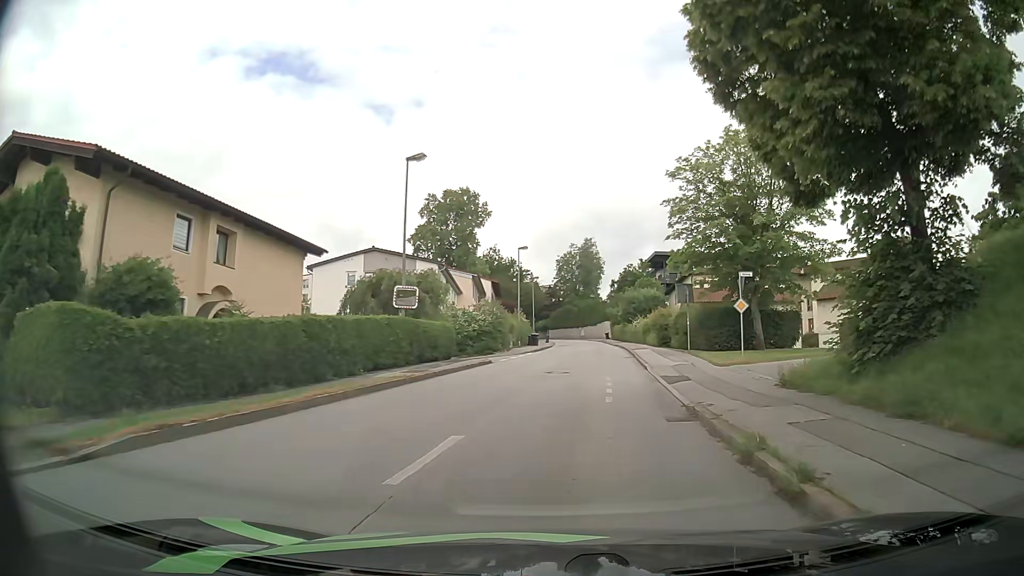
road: residential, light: Day
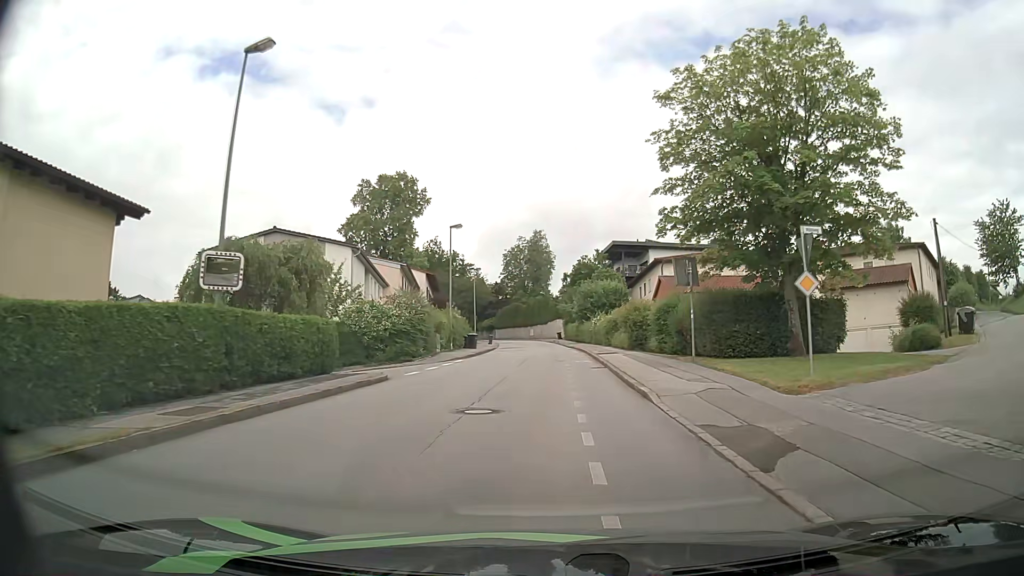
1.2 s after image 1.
(+0.5, +11.2) m; +4°
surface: asphalt
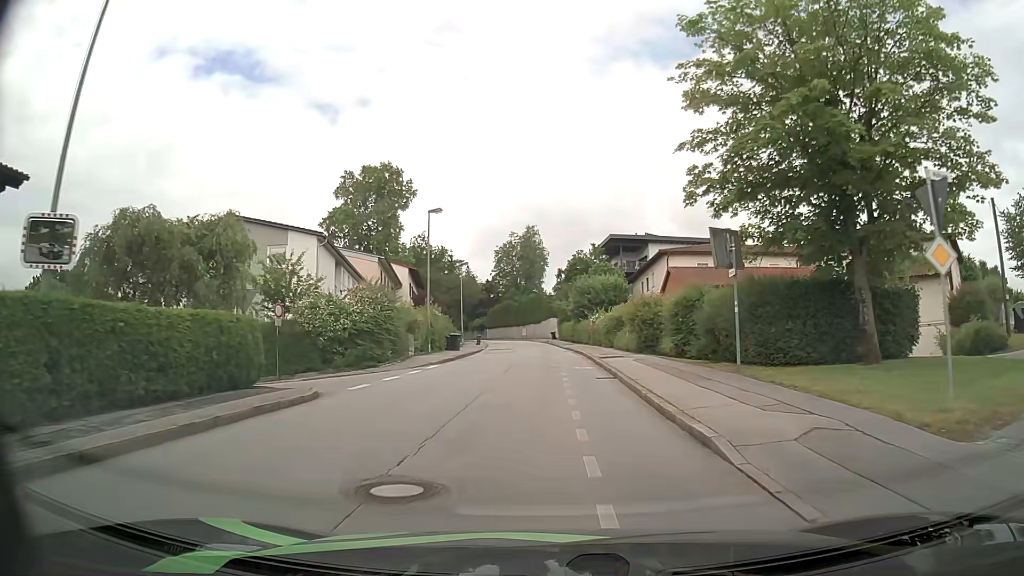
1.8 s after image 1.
(+0.1, +5.7) m; +1°
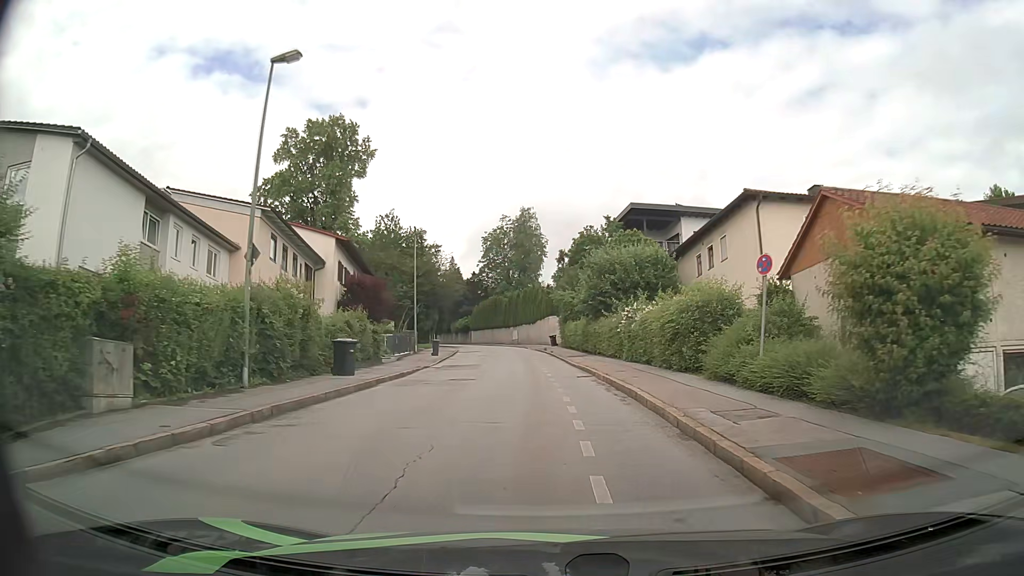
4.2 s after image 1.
(0.0, +22.9) m; 0°
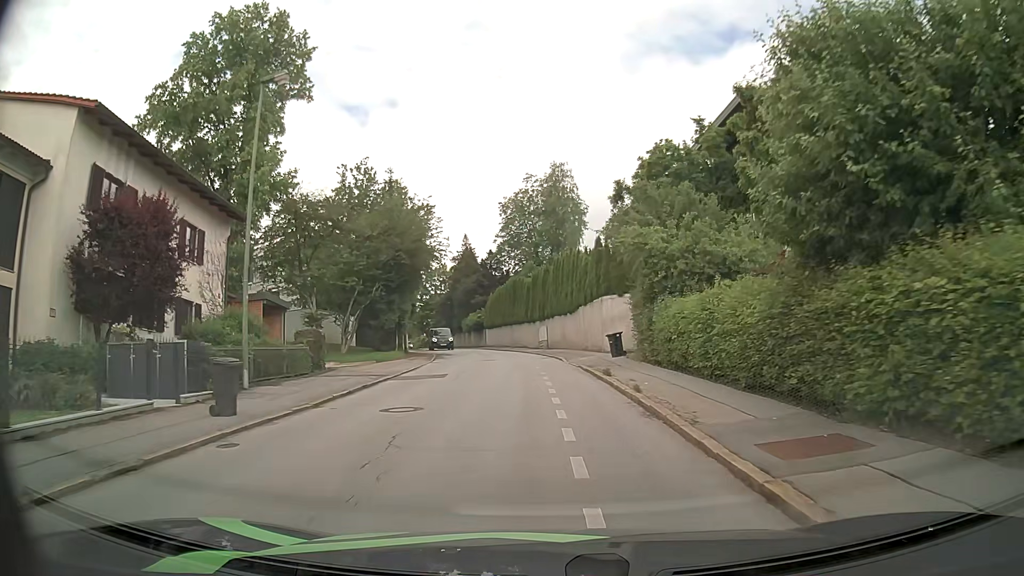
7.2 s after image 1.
(-0.6, +29.3) m; -3°
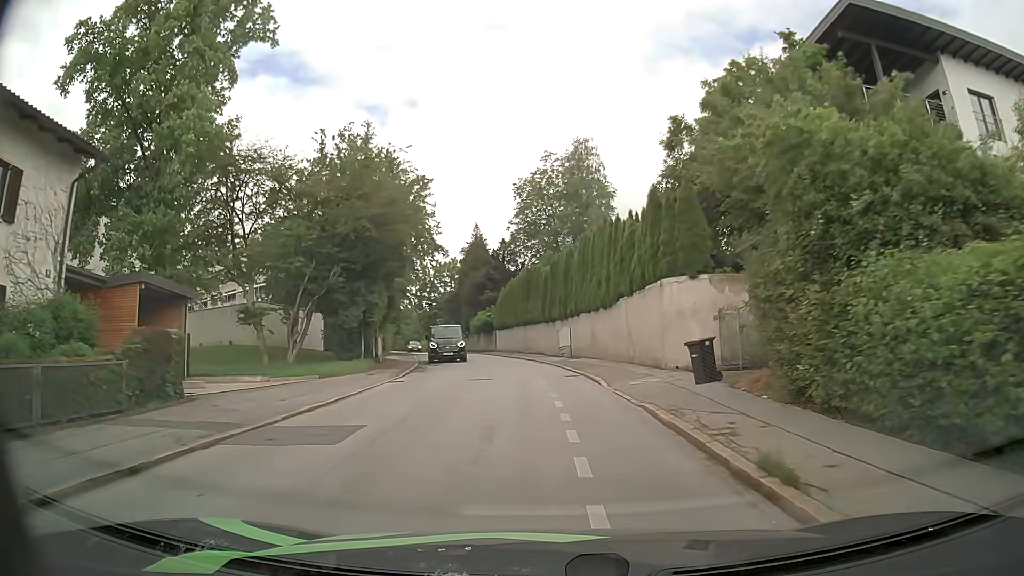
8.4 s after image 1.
(-0.2, +11.8) m; -2°
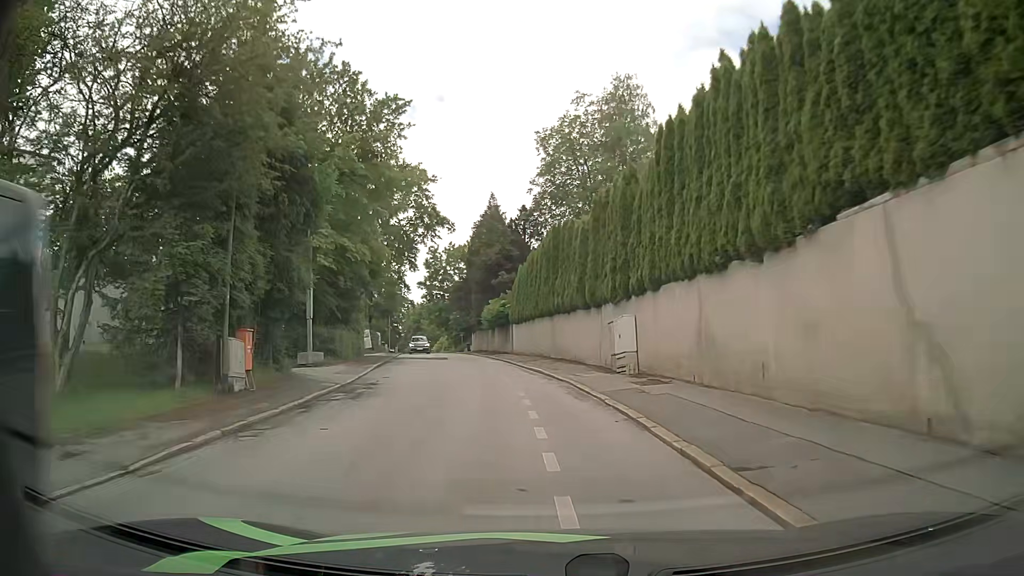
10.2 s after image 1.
(-0.3, +17.8) m; -2°
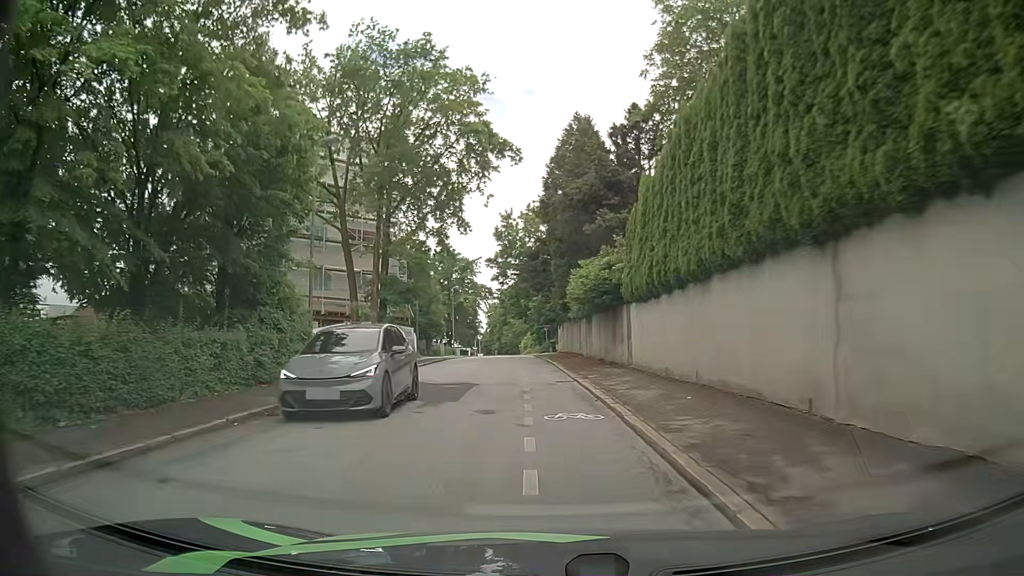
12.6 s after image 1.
(-1.8, +25.0) m; -8°
(0, +10) (-1, +20) (-2, +30) (-2, +40) (-3, +50) (-4, +60) (-5, +70) (-6, +80) (-7, +90) (-7, +100) m
